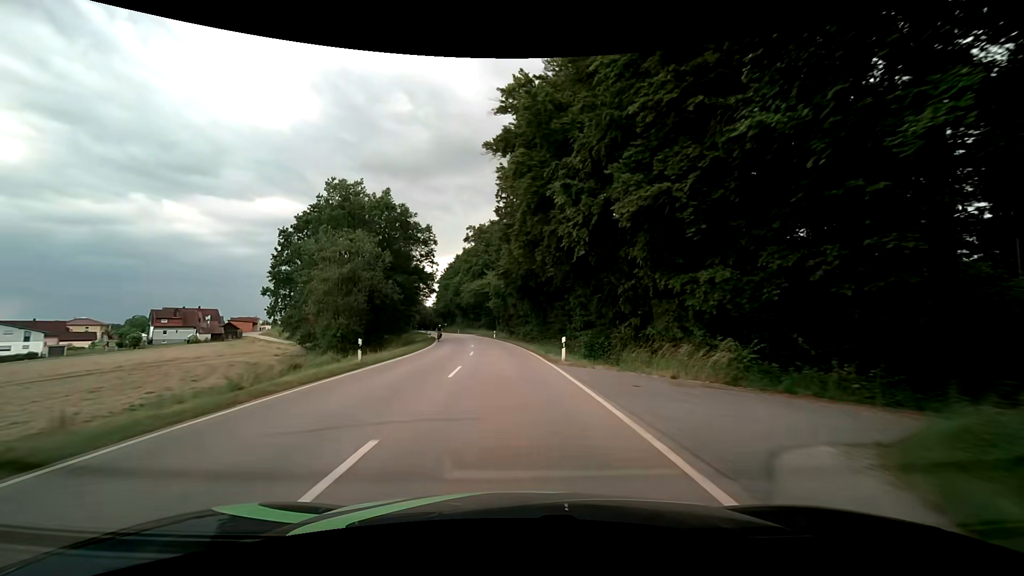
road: secondary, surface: asphalt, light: Day
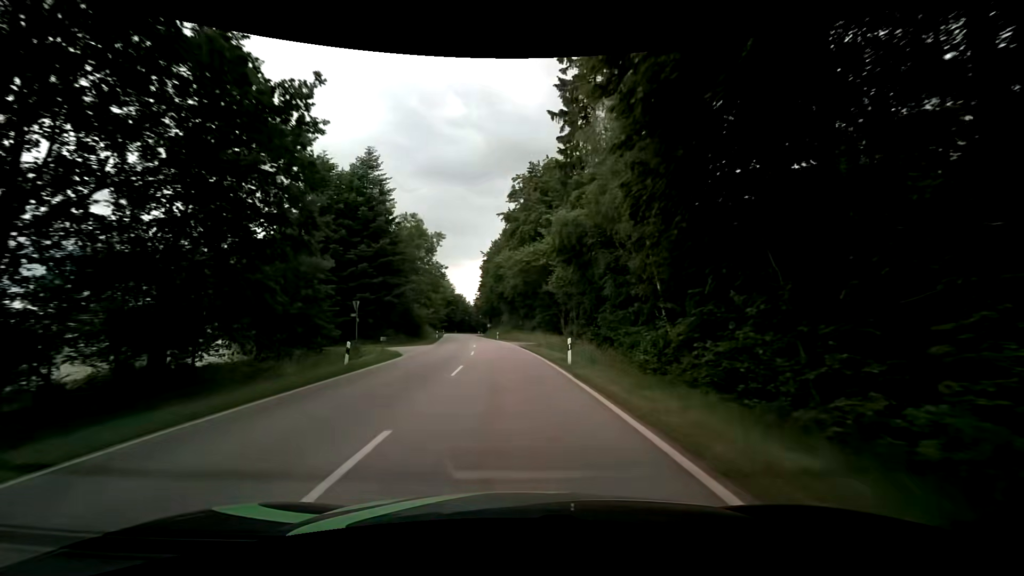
(-2.7, +47.3) m; -7°
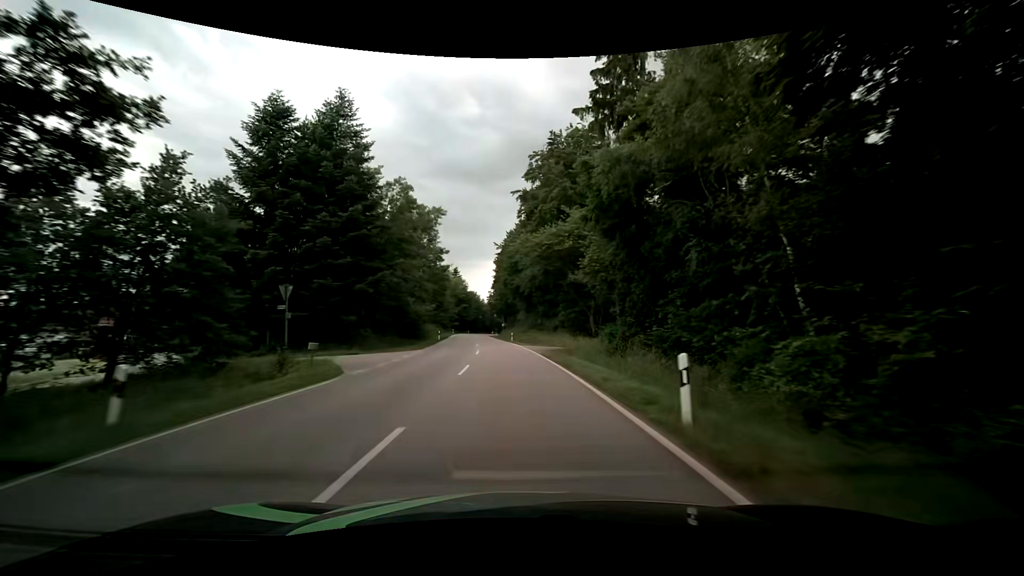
(-0.2, +11.8) m; -2°
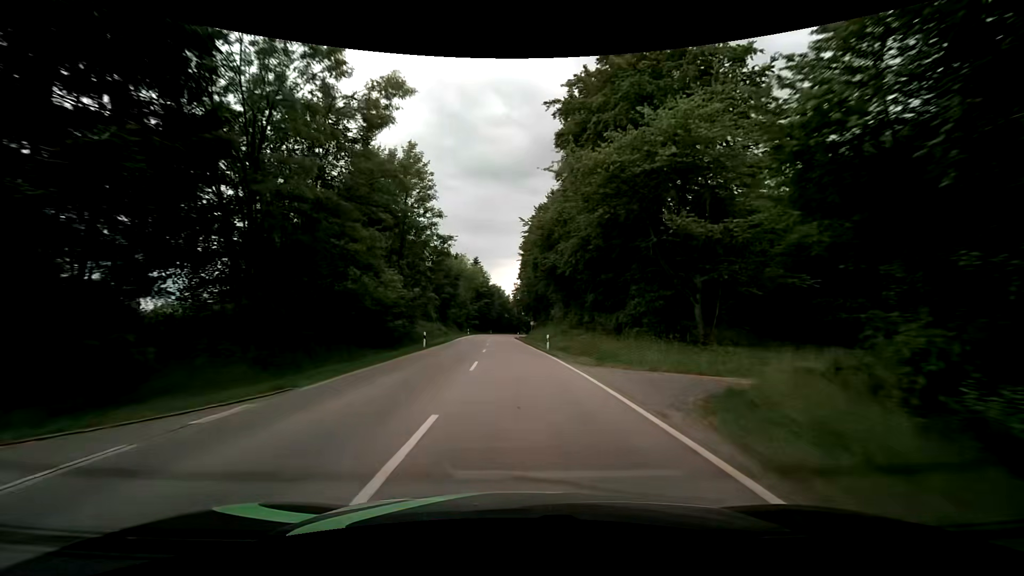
(-0.8, +23.2) m; -4°
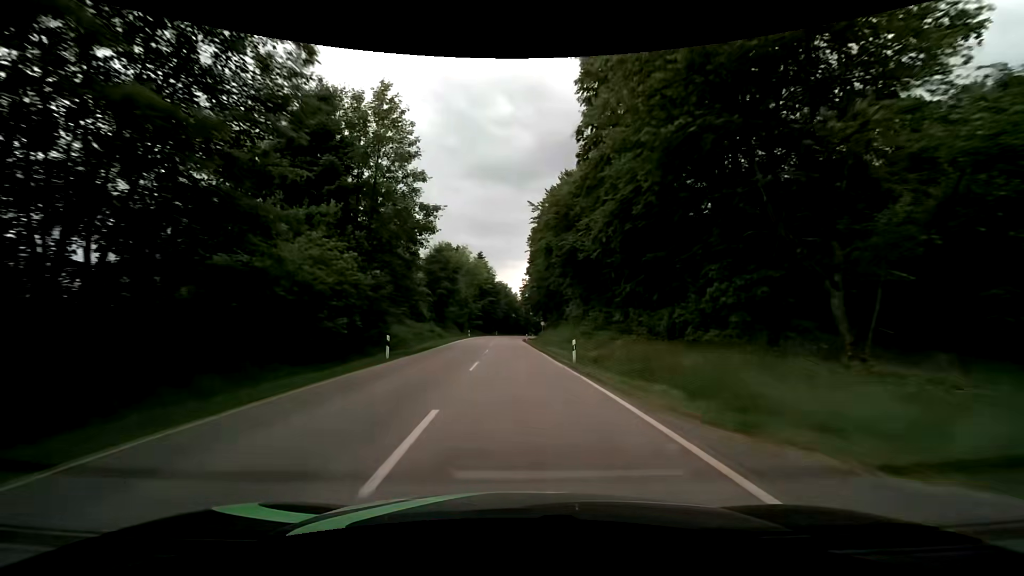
(0.0, +11.3) m; 0°
